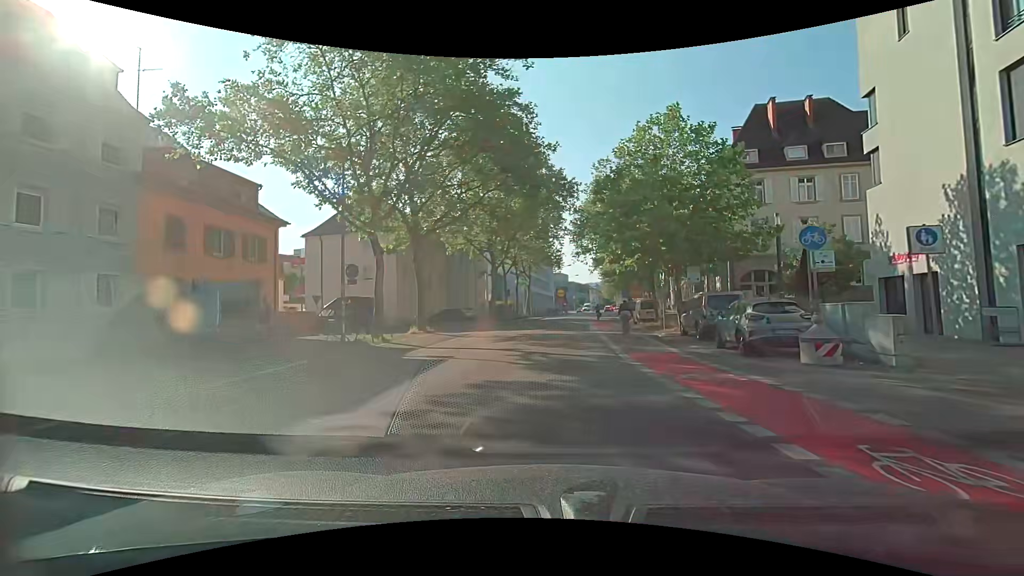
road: secondary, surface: asphalt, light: Day
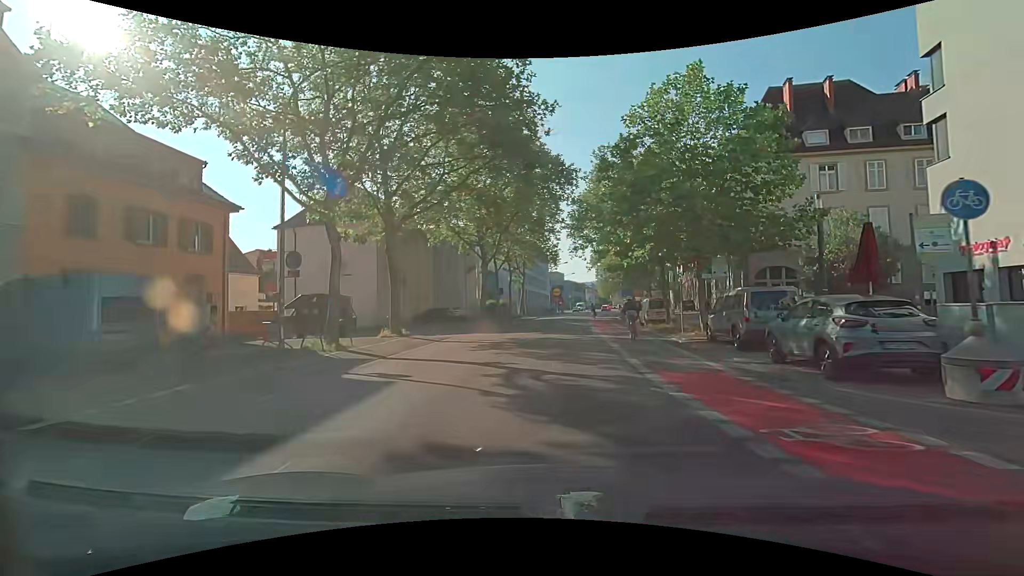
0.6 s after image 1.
(+0.1, +4.3) m; +1°
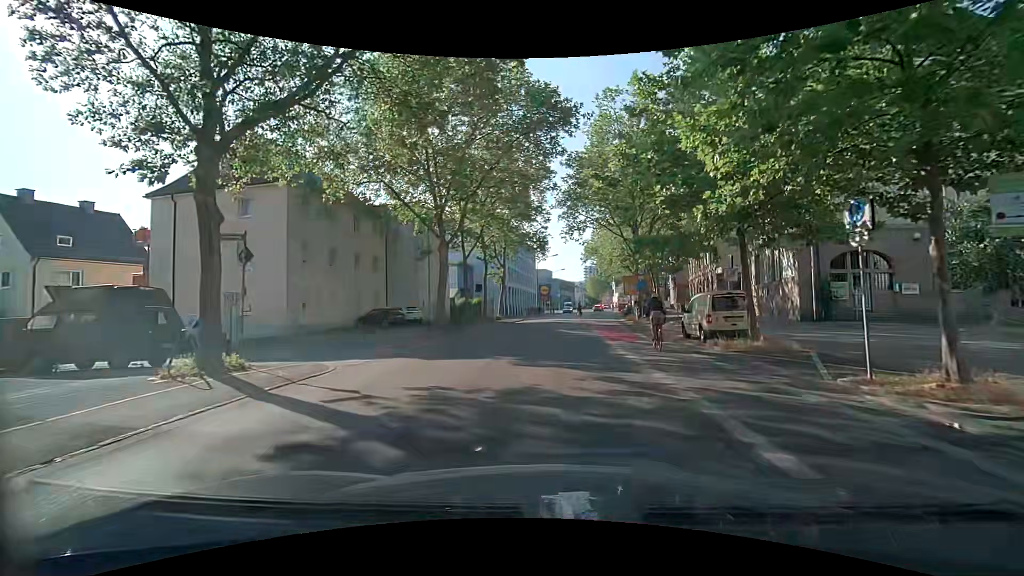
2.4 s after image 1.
(+0.2, +13.2) m; +2°
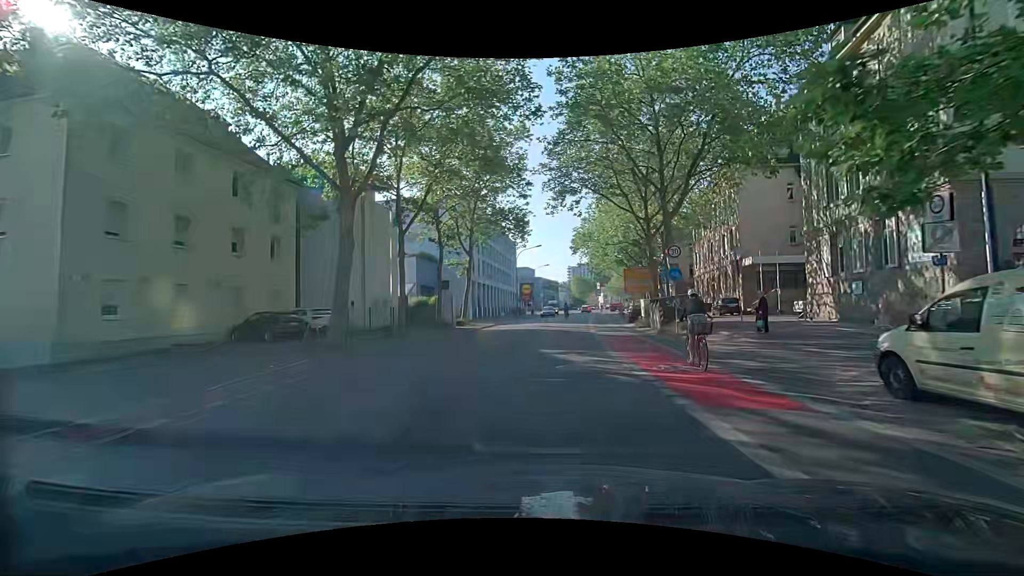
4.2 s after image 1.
(+0.1, +12.9) m; +2°
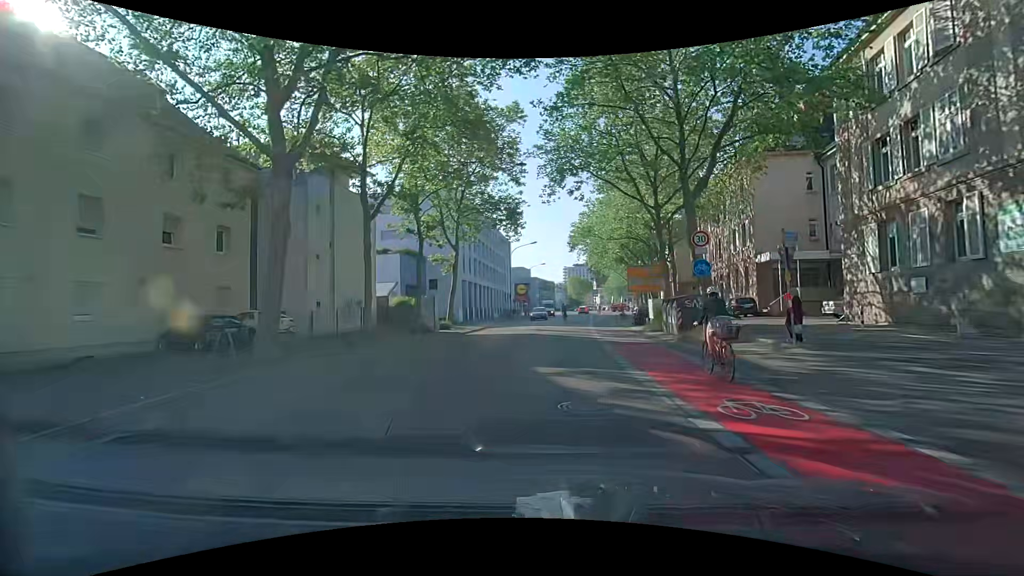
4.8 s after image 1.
(0.0, +4.3) m; 0°
(0, +10) (0, +20) (+1, +30) (+2, +40) (+3, +50) (+4, +60) (+4, +70) (+4, +80) (+4, +90) (+5, +100) m
